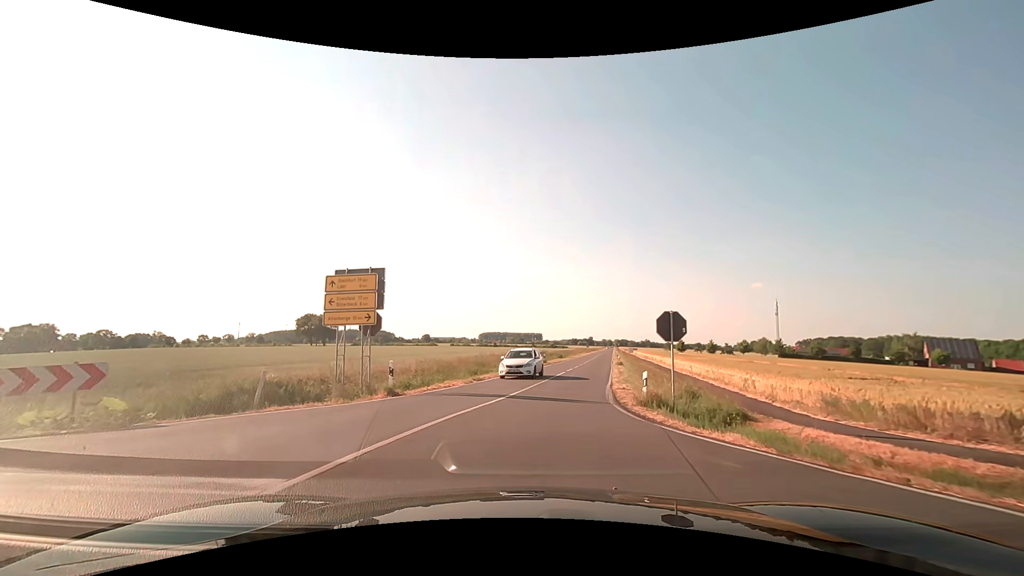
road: secondary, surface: asphalt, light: Day
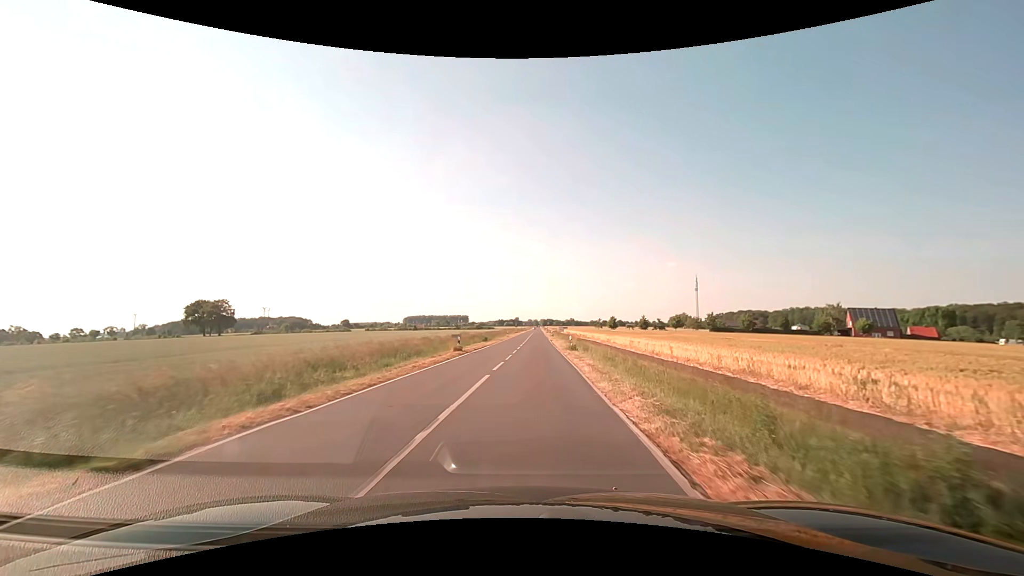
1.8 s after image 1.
(+1.3, +18.3) m; +8°
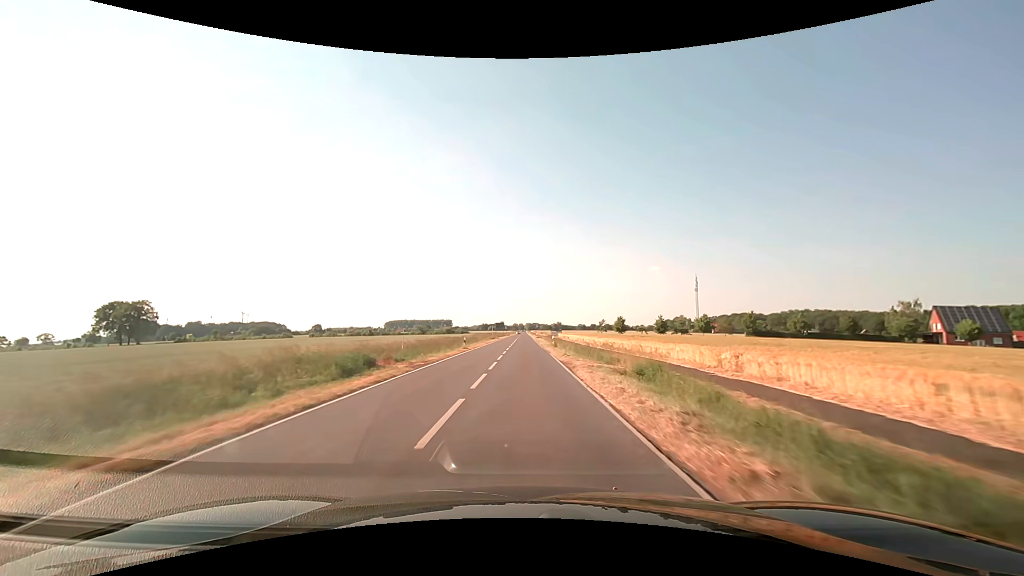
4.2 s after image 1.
(+1.1, +42.8) m; +2°
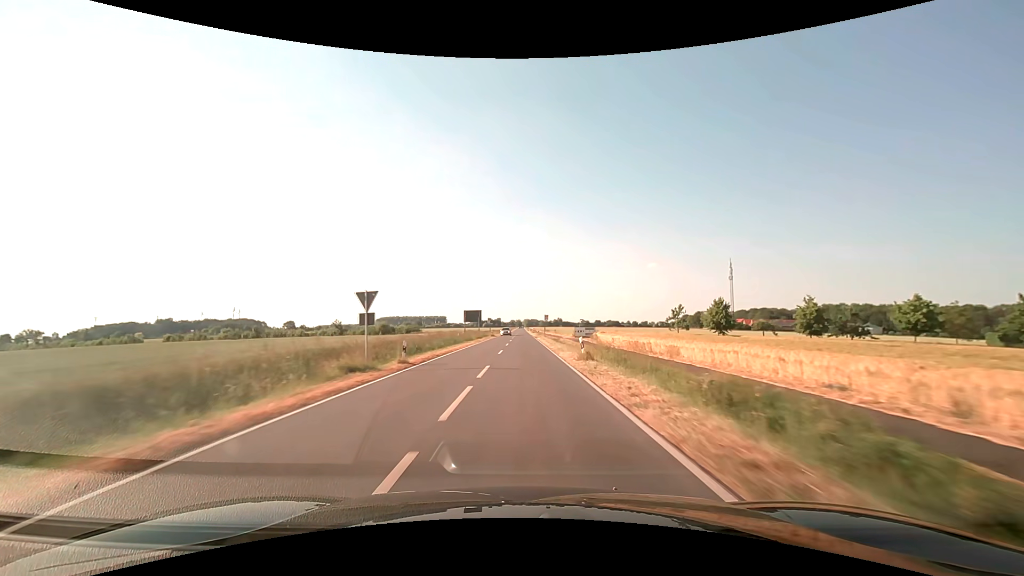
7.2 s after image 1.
(-0.1, +72.1) m; 0°
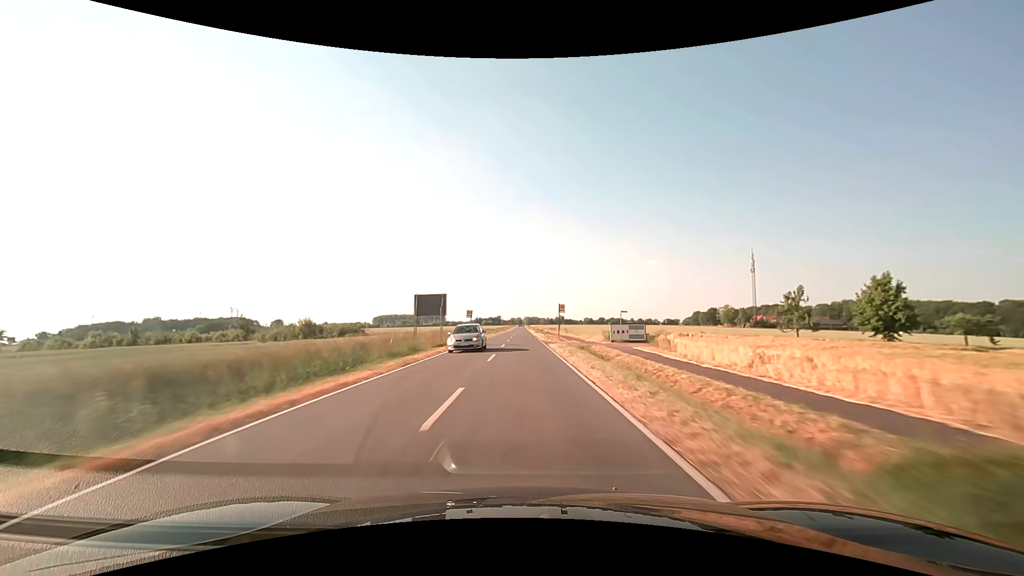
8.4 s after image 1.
(+0.1, +31.0) m; 0°
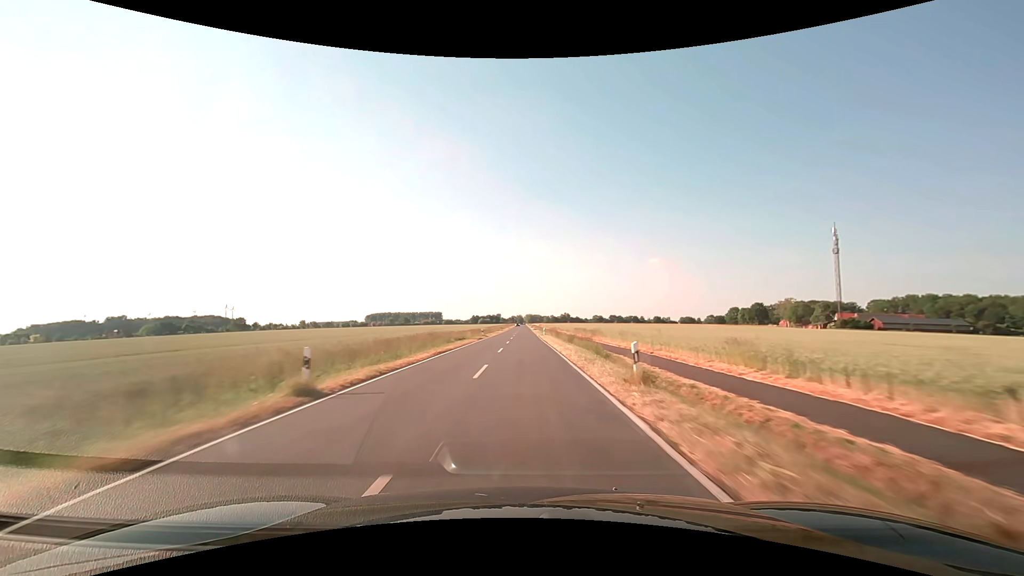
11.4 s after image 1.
(-0.3, +78.5) m; 0°
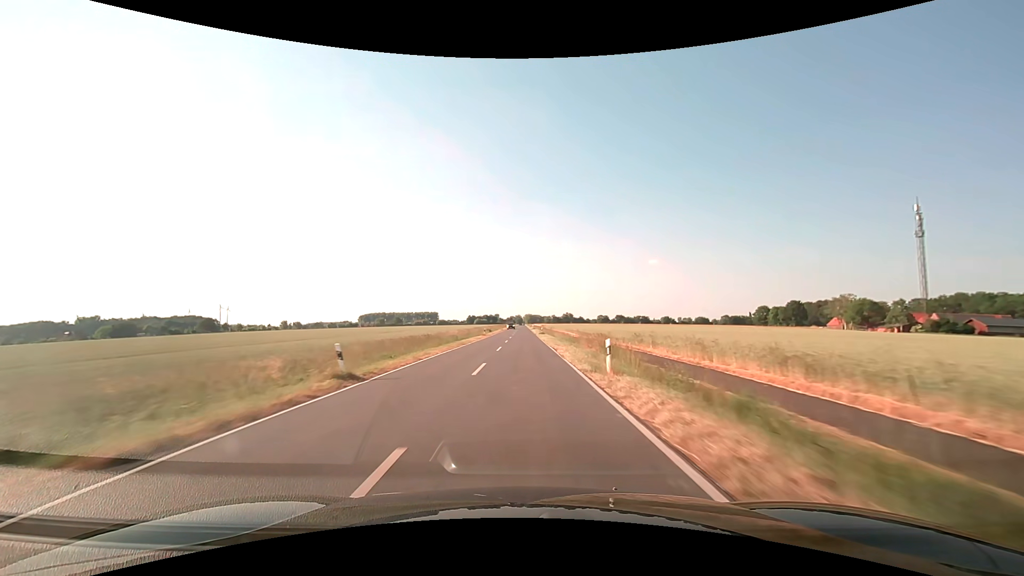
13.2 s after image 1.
(+0.1, +47.4) m; 0°
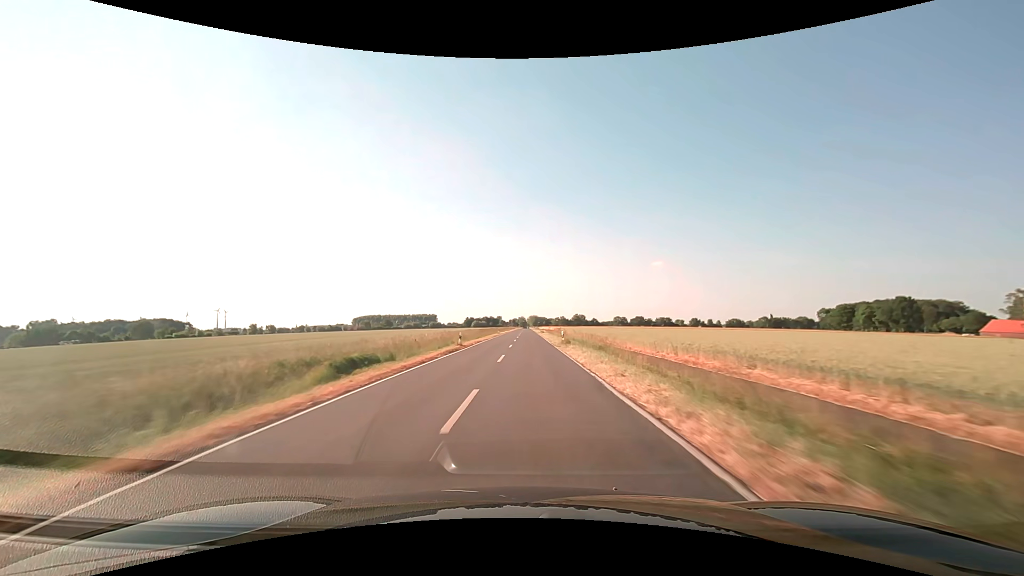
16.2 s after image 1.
(-0.3, +79.2) m; 0°
(0, +10) (0, +20) (0, +30) (0, +40) (0, +50) (0, +60) (0, +70) (+1, +80) (+1, +90) (+1, +100) m
